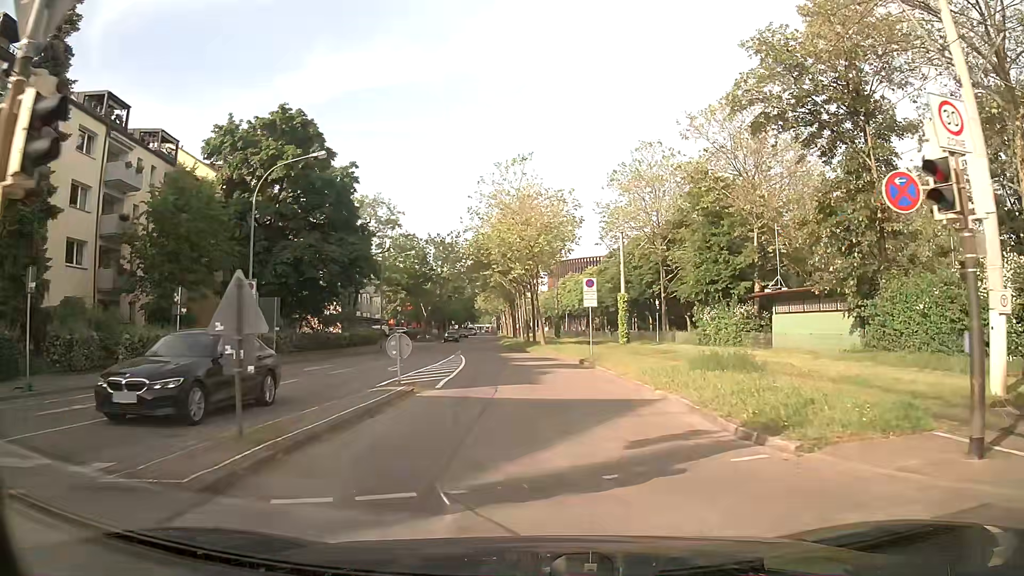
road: residential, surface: asphalt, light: Day
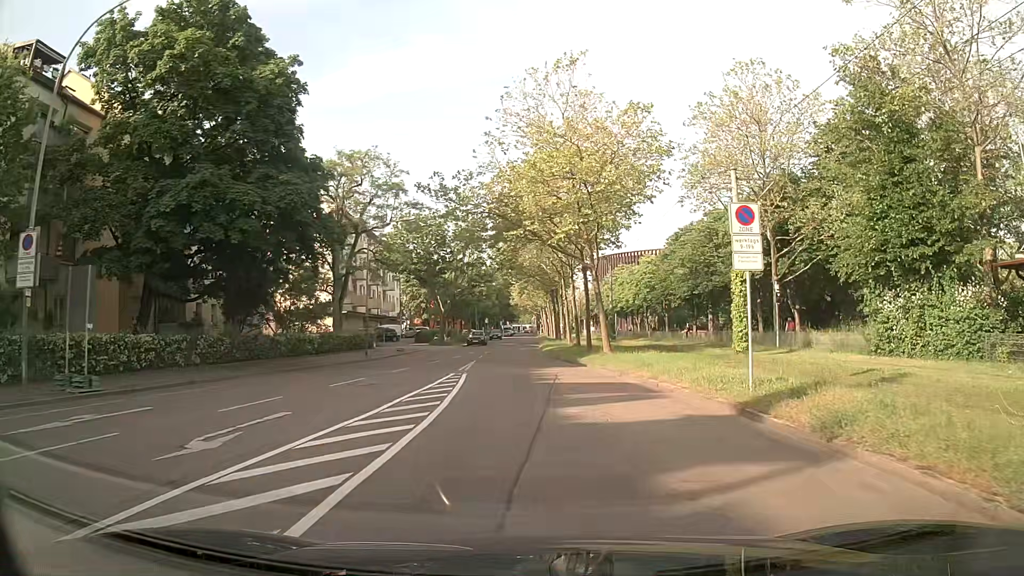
(-0.6, +17.8) m; -3°
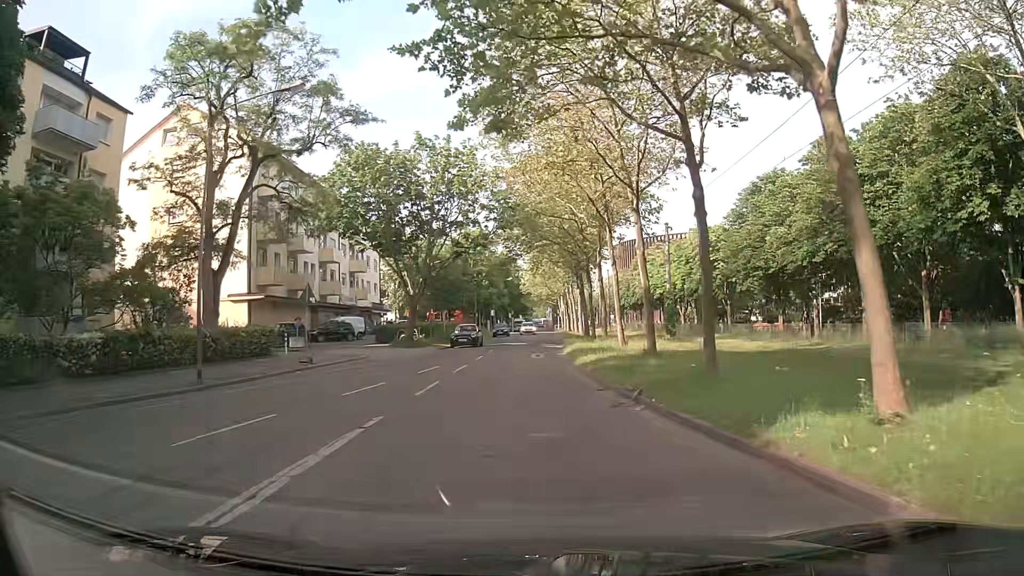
(-0.3, +22.4) m; -1°
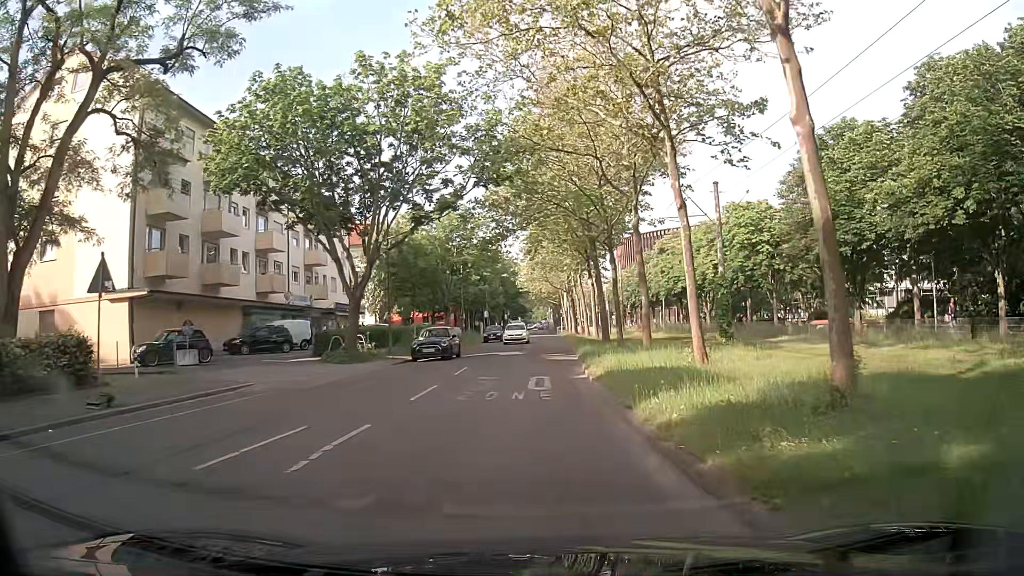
(+0.1, +13.0) m; -1°
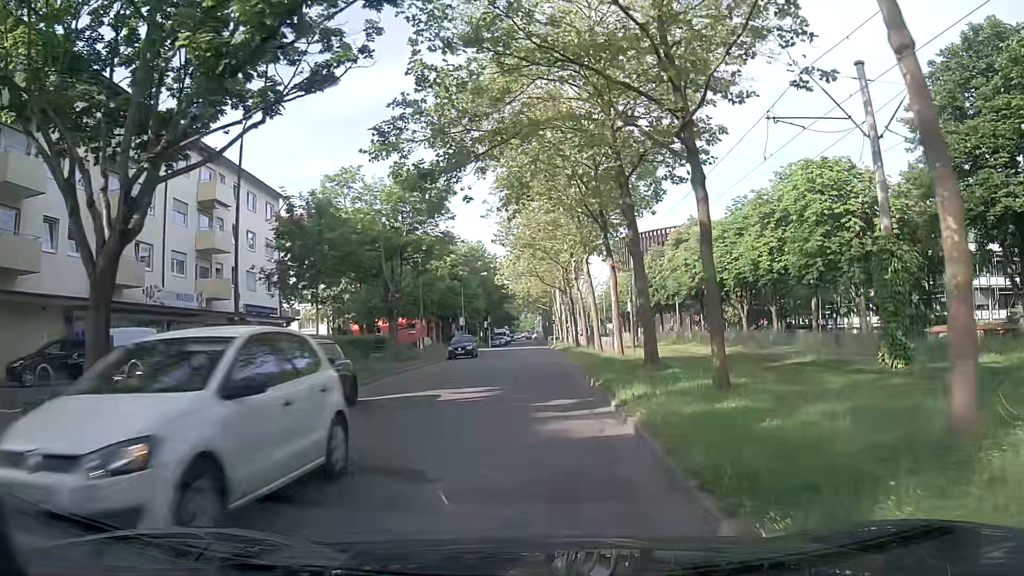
(+0.4, +16.7) m; +2°
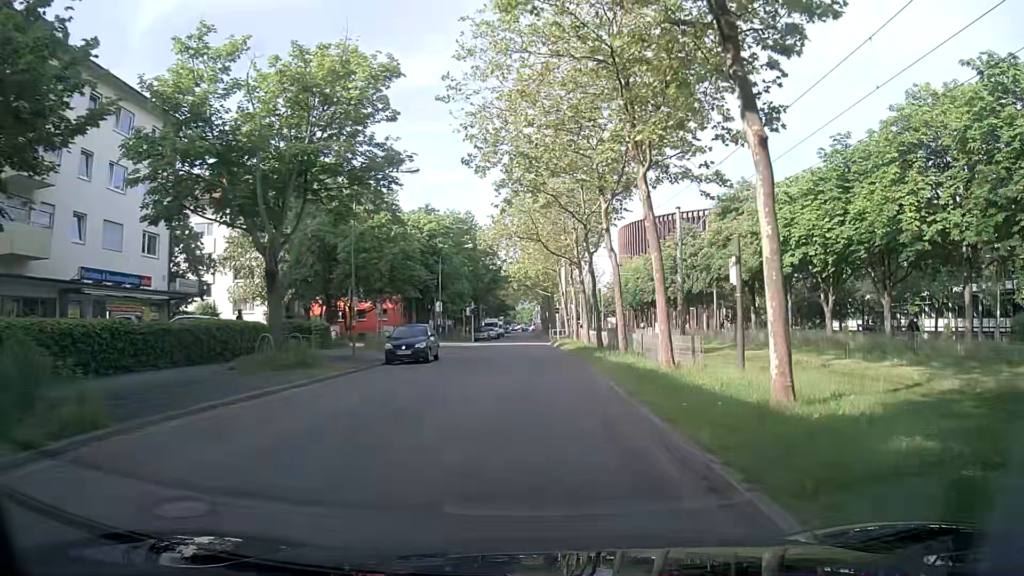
(0.0, +17.3) m; +1°
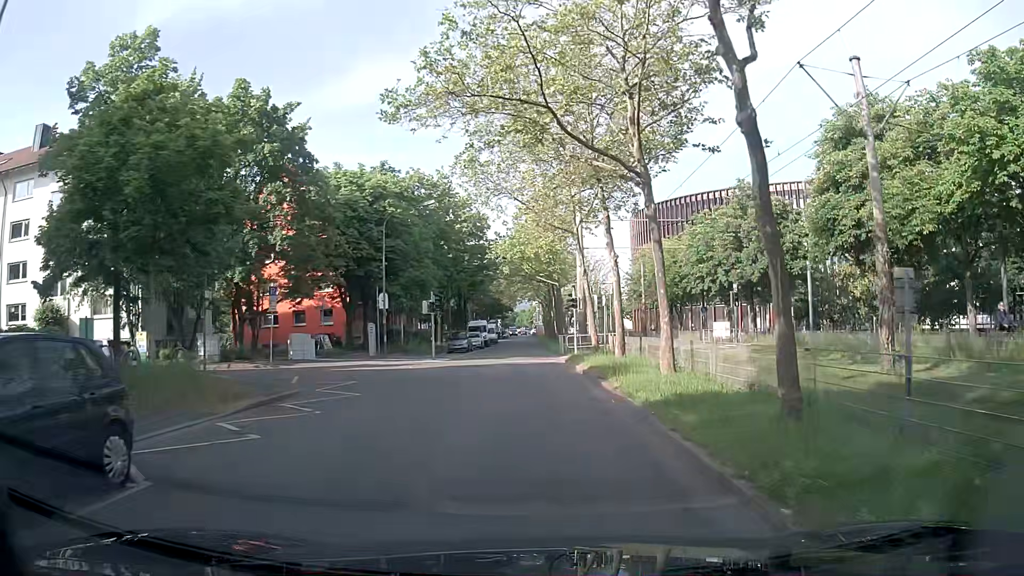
(-0.1, +22.0) m; -1°
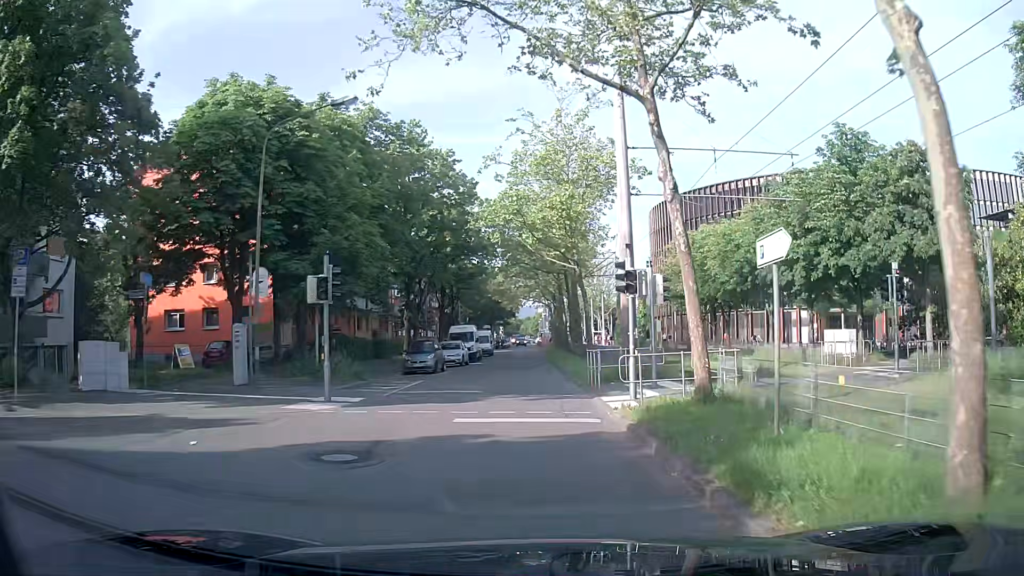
(+0.1, +17.8) m; 0°
(0, +10) (0, +20) (0, +30) (0, +40) (0, +50) (0, +60) (0, +70) (0, +80) (0, +90) (0, +100) m
